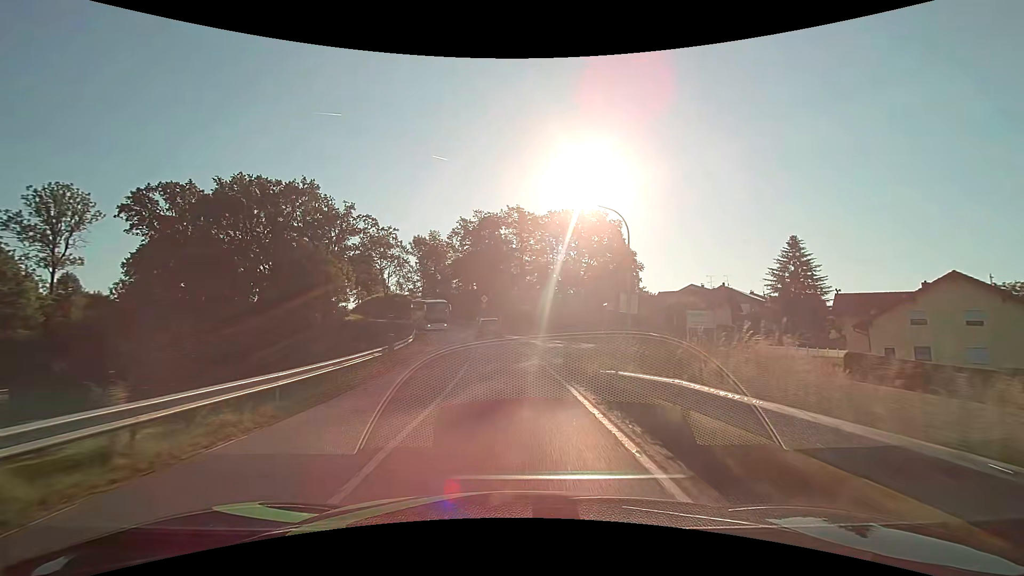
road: secondary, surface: asphalt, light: Day
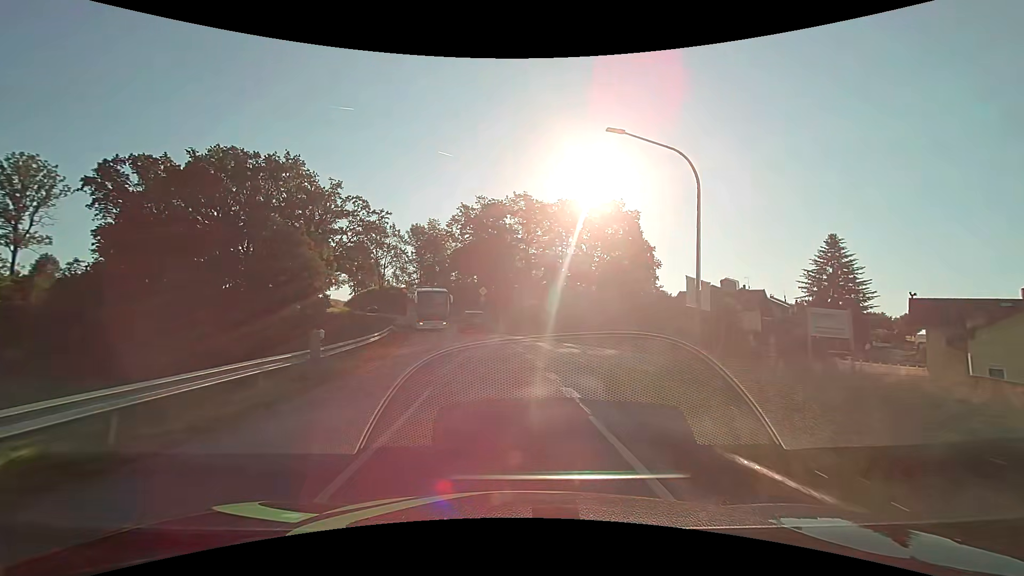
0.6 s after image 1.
(+0.1, +8.4) m; +1°
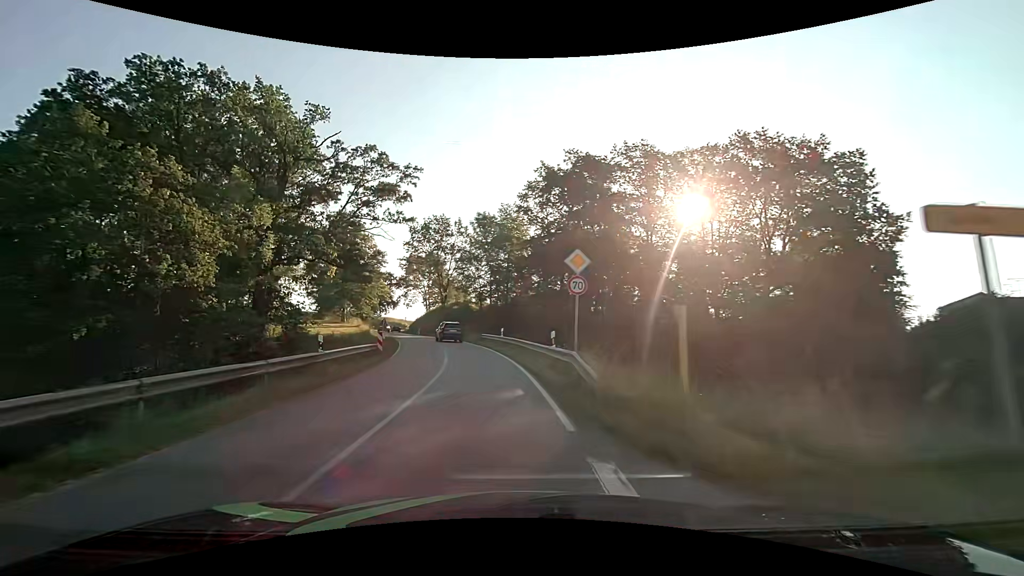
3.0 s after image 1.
(-1.8, +32.0) m; -11°
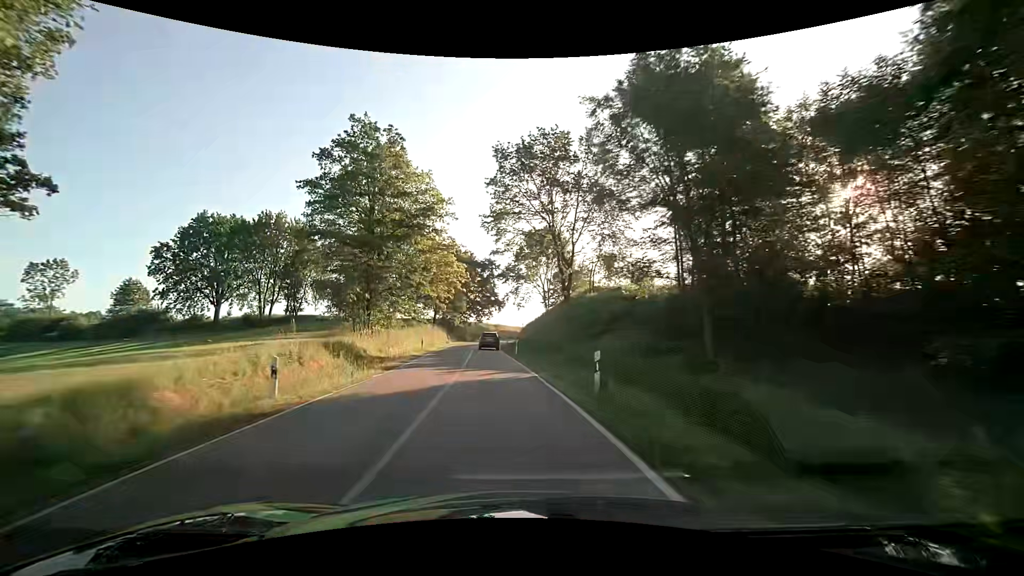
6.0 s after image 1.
(-5.7, +43.2) m; -15°
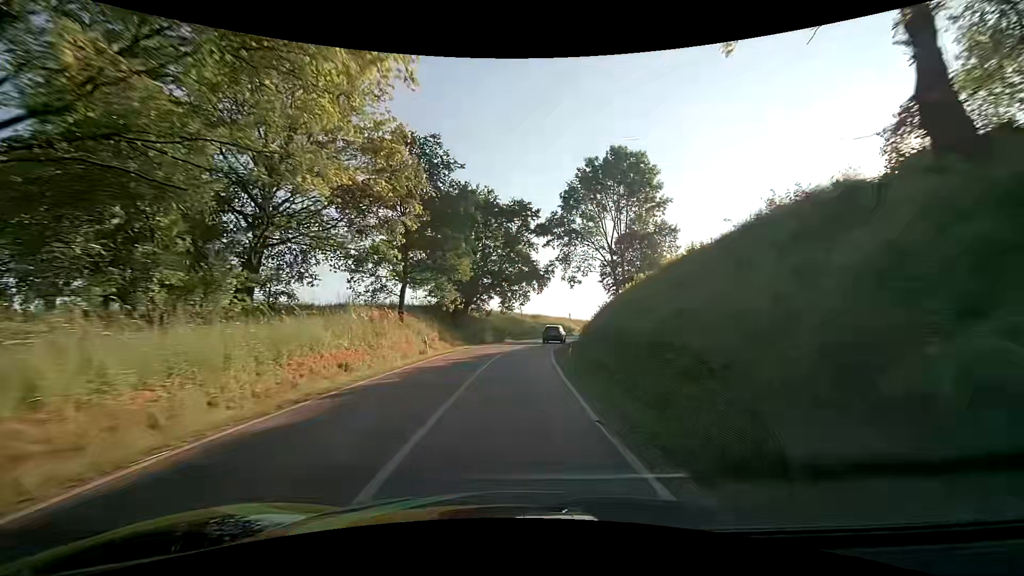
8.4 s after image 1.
(-2.3, +37.1) m; -4°
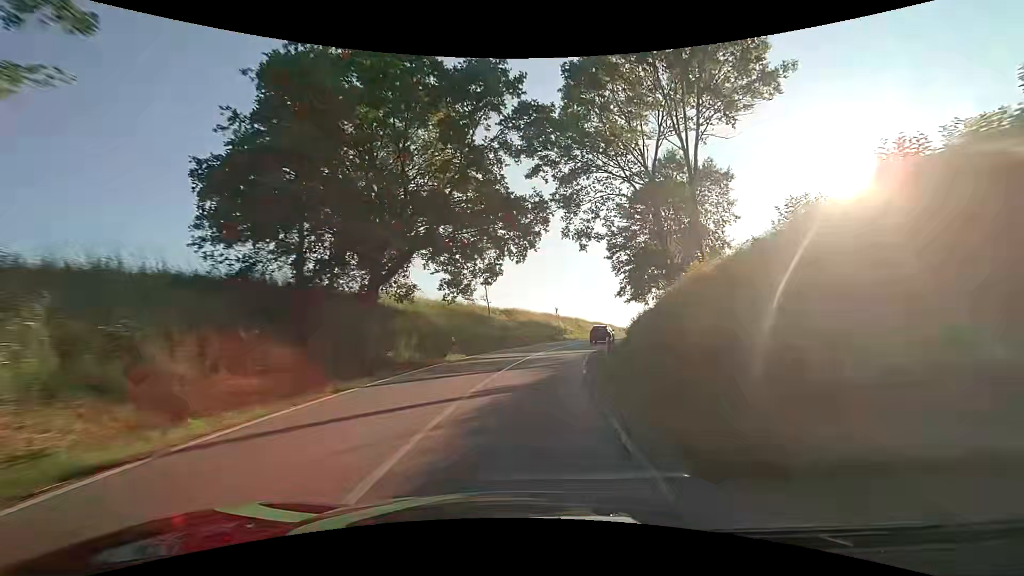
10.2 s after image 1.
(+0.2, +28.1) m; +3°
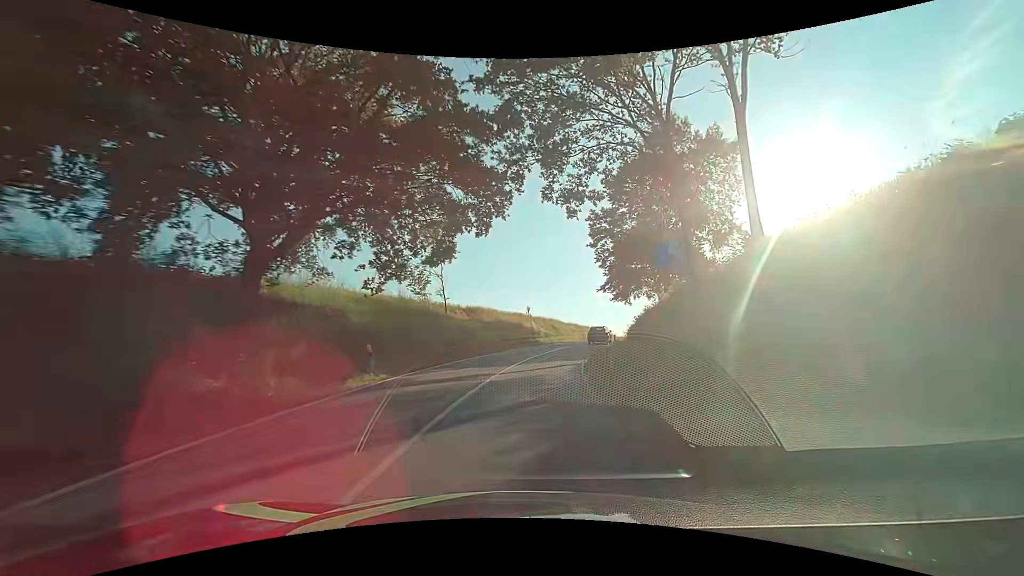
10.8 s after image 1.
(+0.3, +9.3) m; +3°
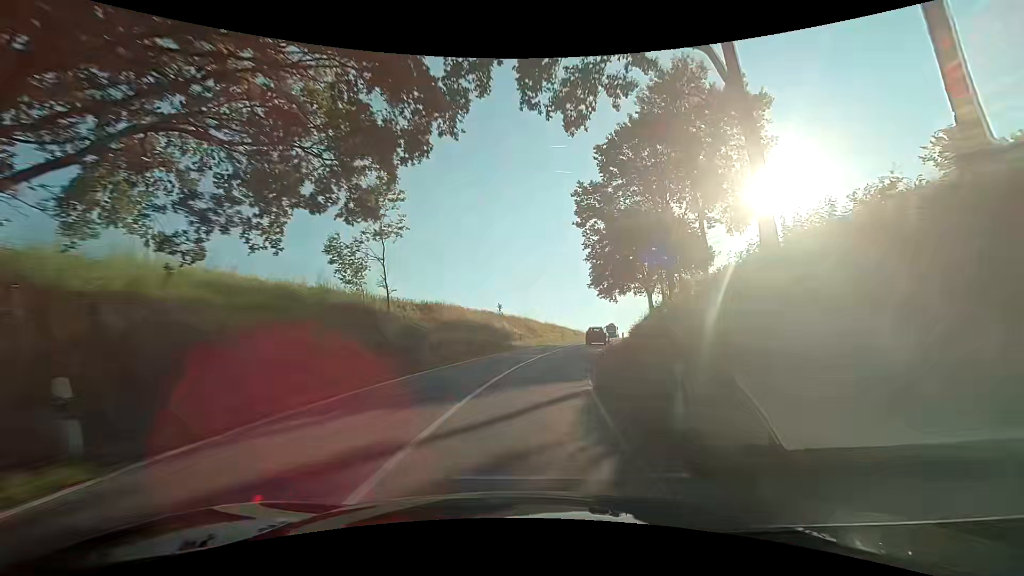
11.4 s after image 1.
(+0.3, +9.3) m; +4°
(0, +10) (+1, +20) (+3, +30) (+5, +40) (+8, +49) (+10, +59) (+13, +69) (+15, +78) (+18, +88) (+20, +98) m
